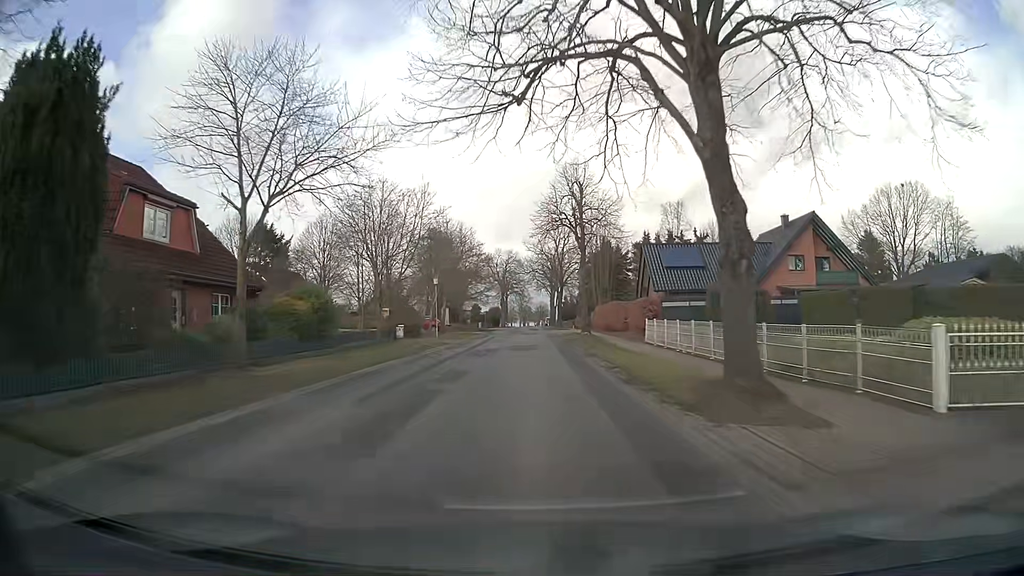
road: secondary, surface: asphalt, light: Day
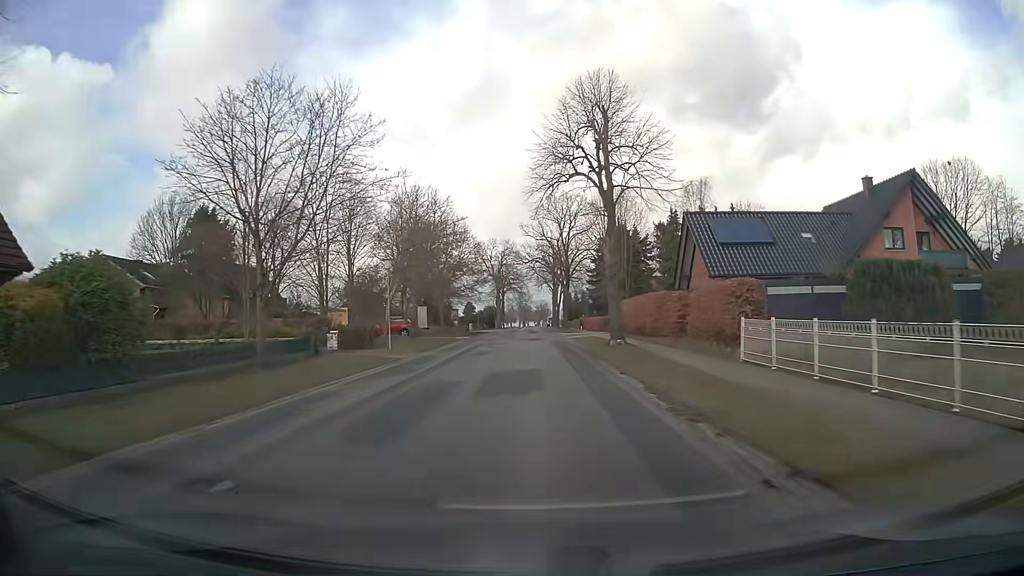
(0.0, +15.8) m; +1°
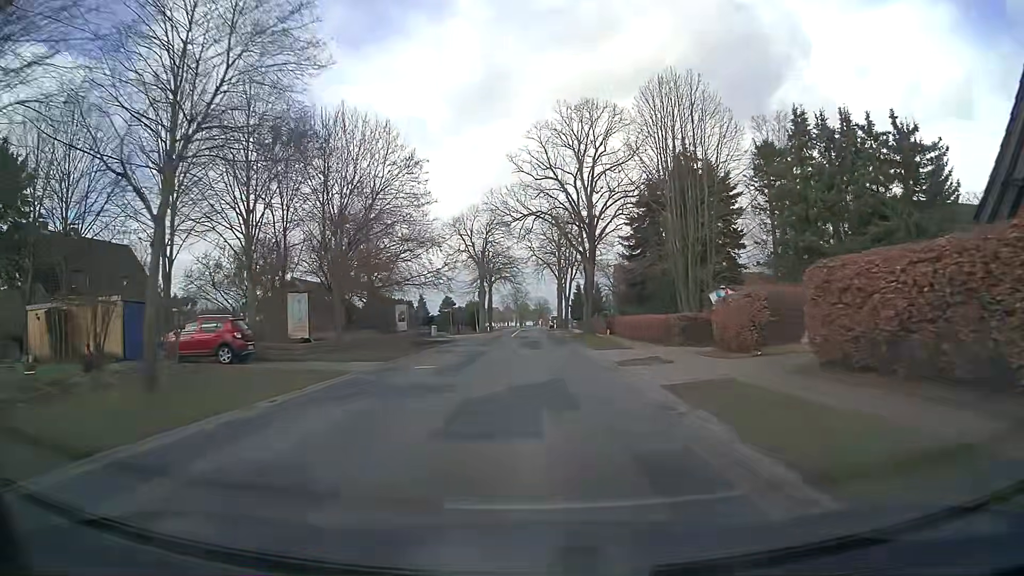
(-0.2, +31.8) m; 0°
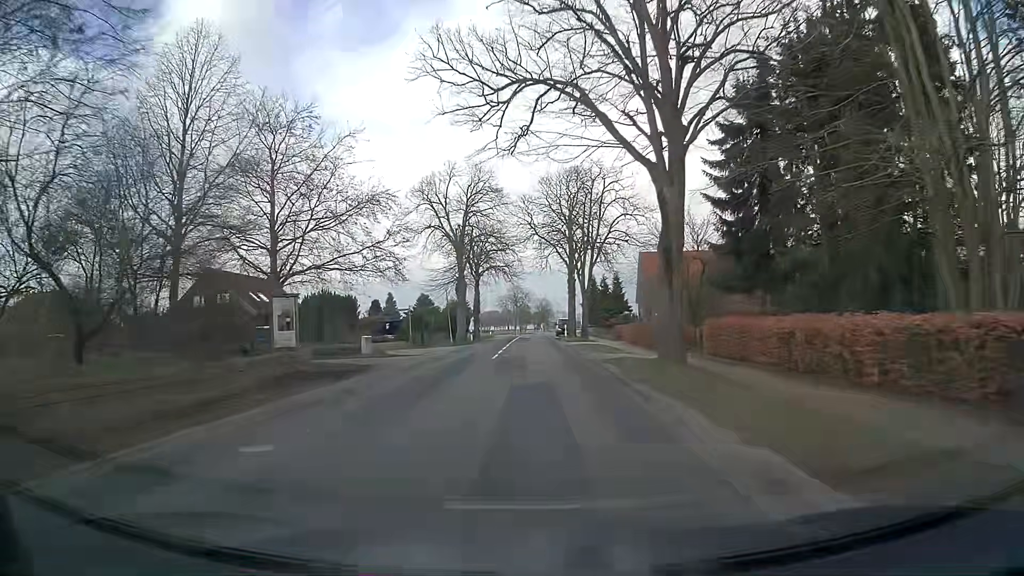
(0.0, +23.9) m; 0°
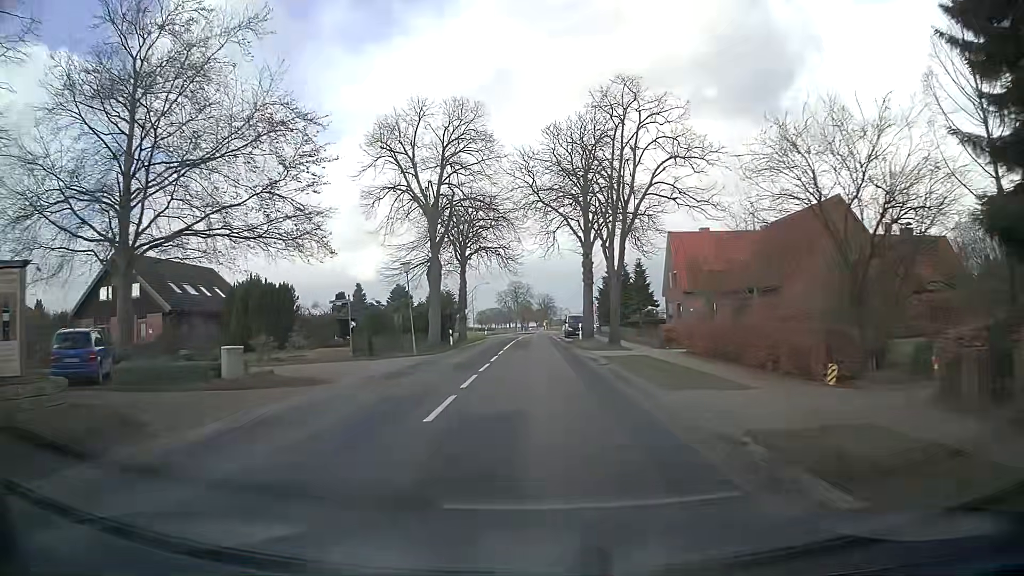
(0.0, +15.9) m; 0°
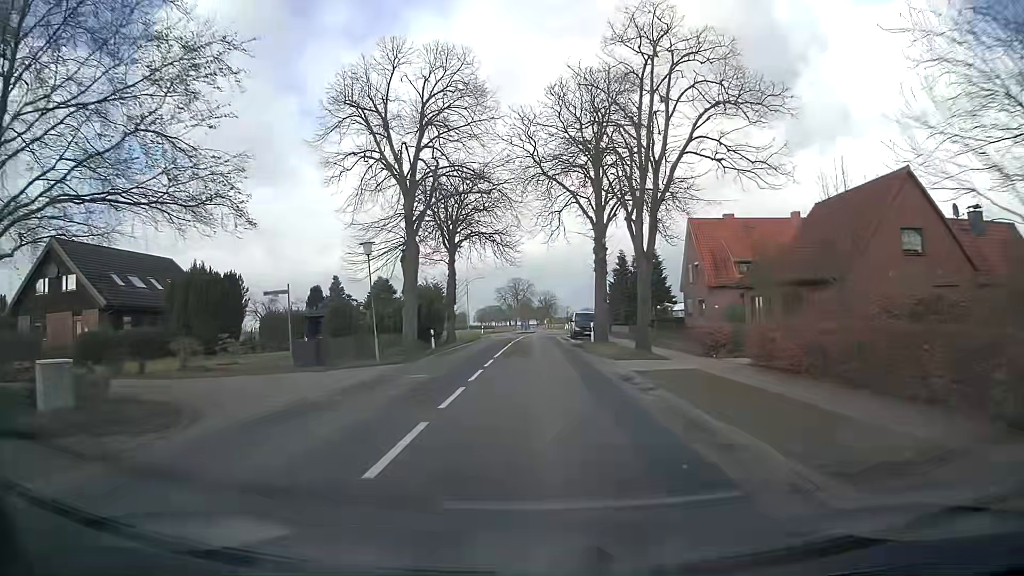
(0.0, +8.0) m; 0°
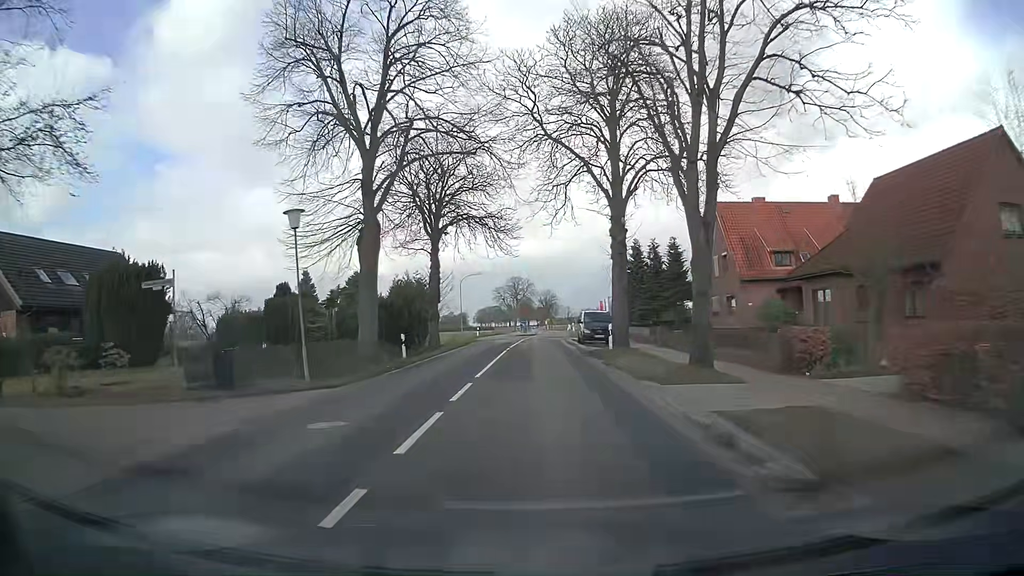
(0.0, +8.0) m; 0°
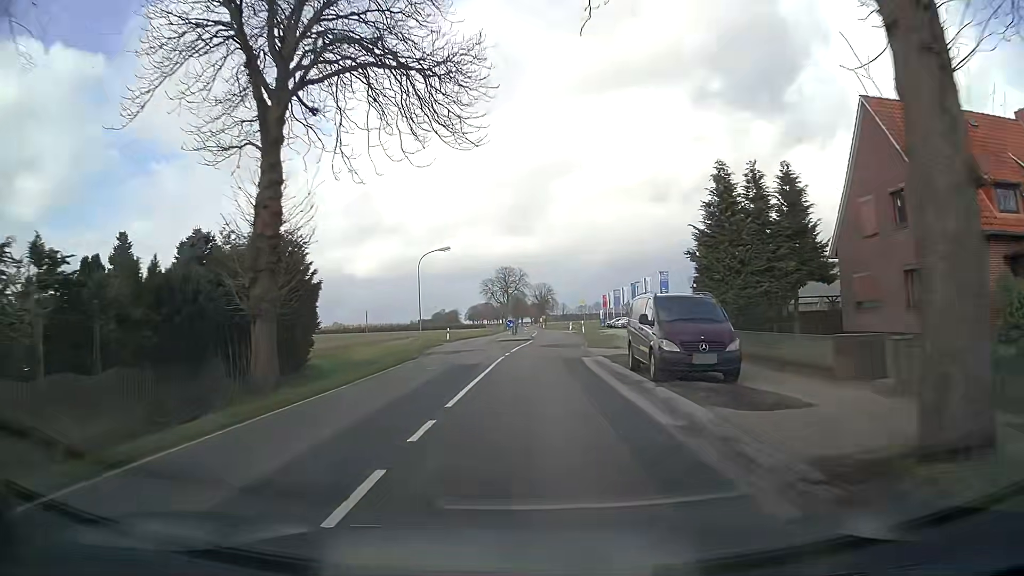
(0.0, +23.9) m; +1°
(0, +10) (0, +20) (0, +30) (+1, +40) (+1, +50) (+1, +60) (+1, +70) (+1, +80) (+1, +90) (0, +100) m
